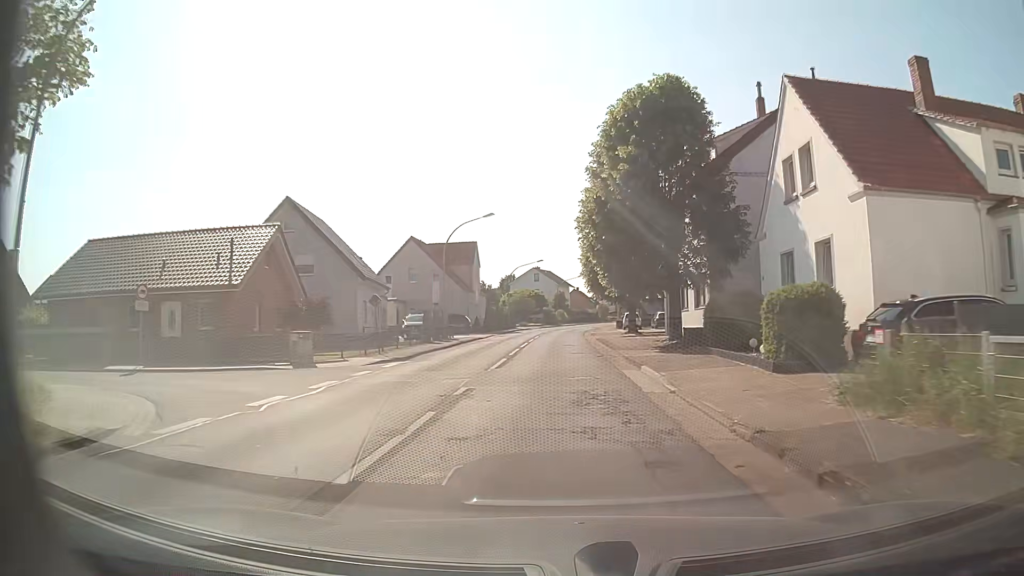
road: secondary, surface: asphalt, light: Day
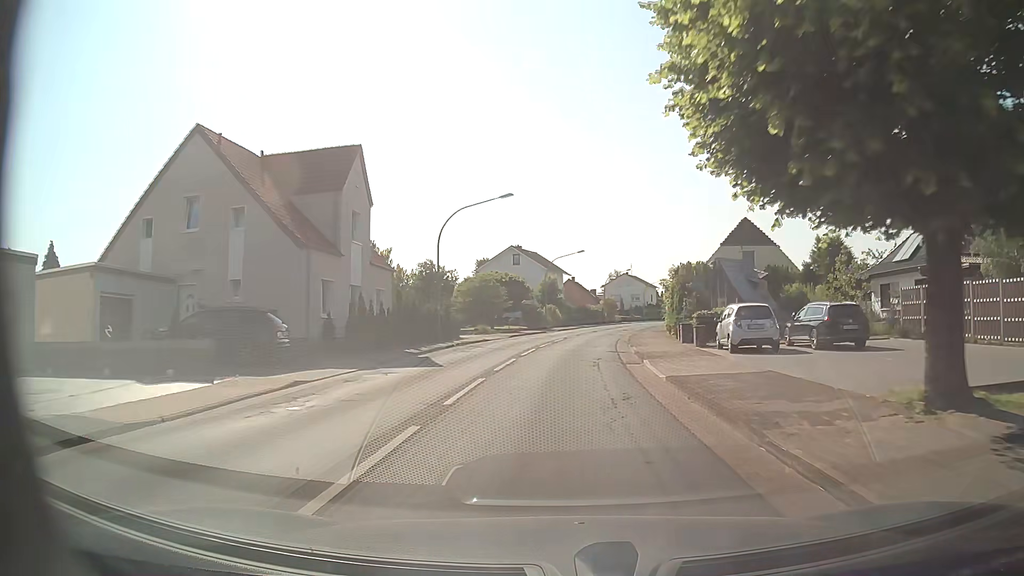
(+0.1, +39.1) m; +1°
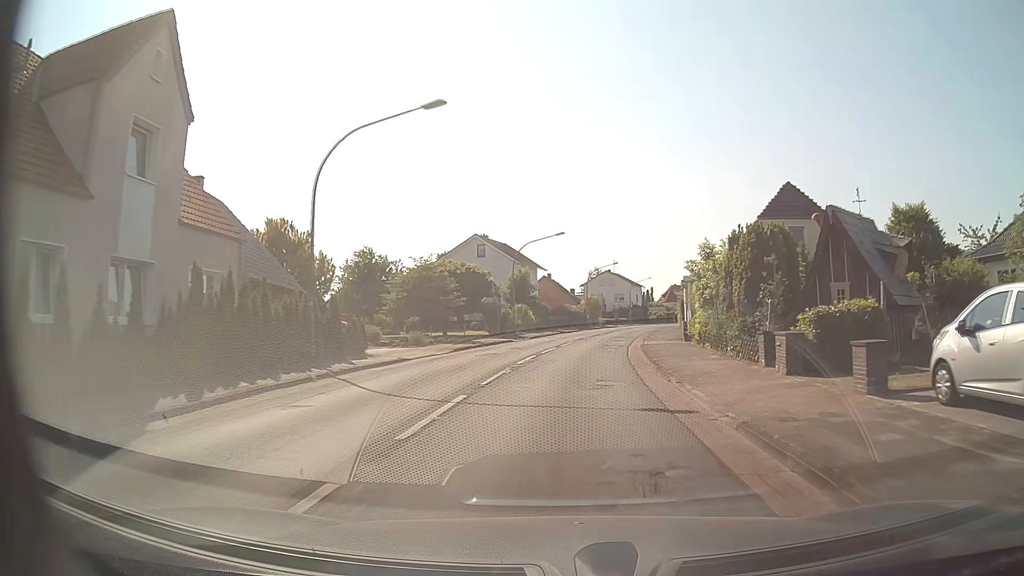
(+0.2, +15.4) m; +2°
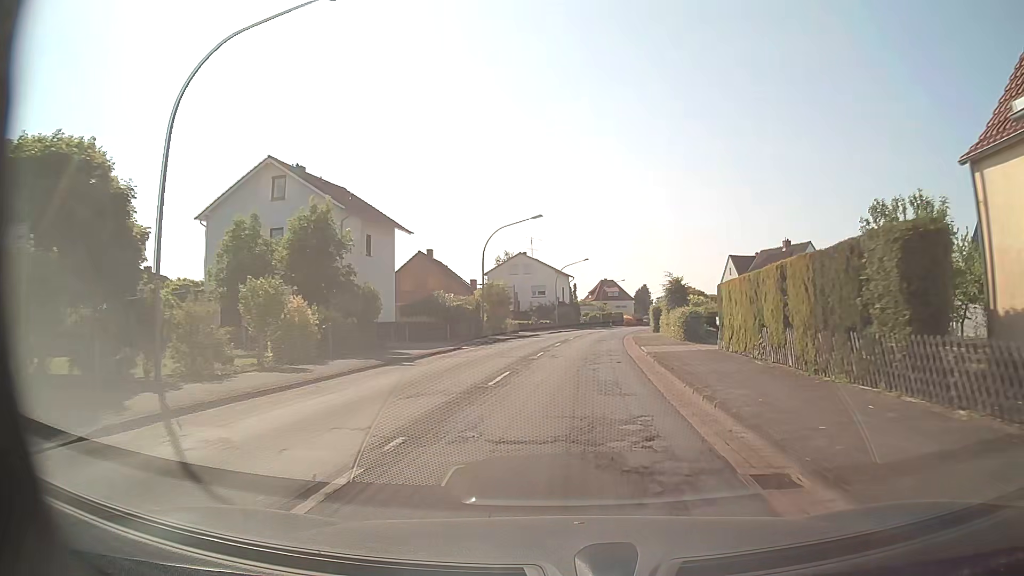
(+2.6, +37.9) m; +7°
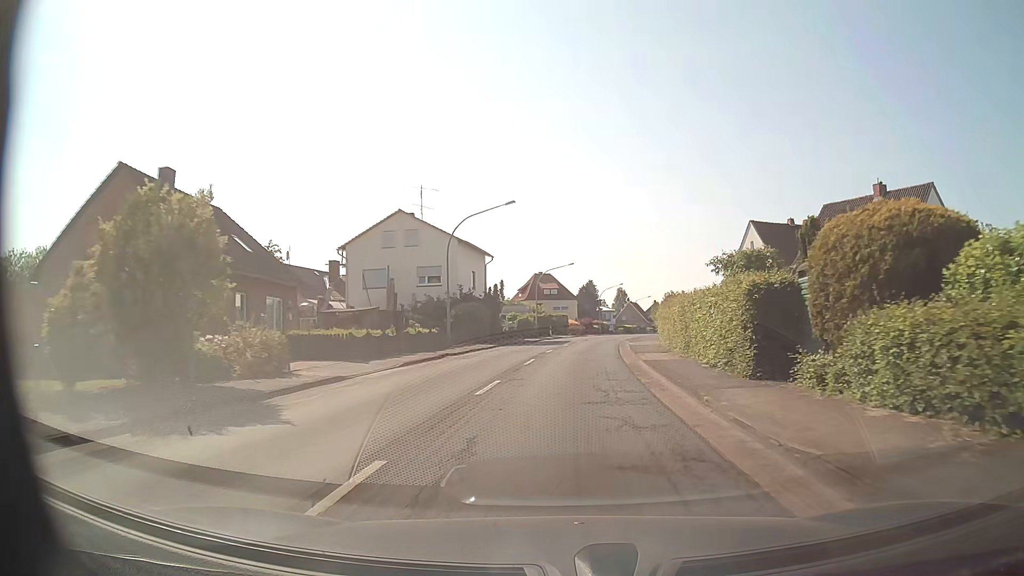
(+1.9, +37.6) m; +6°
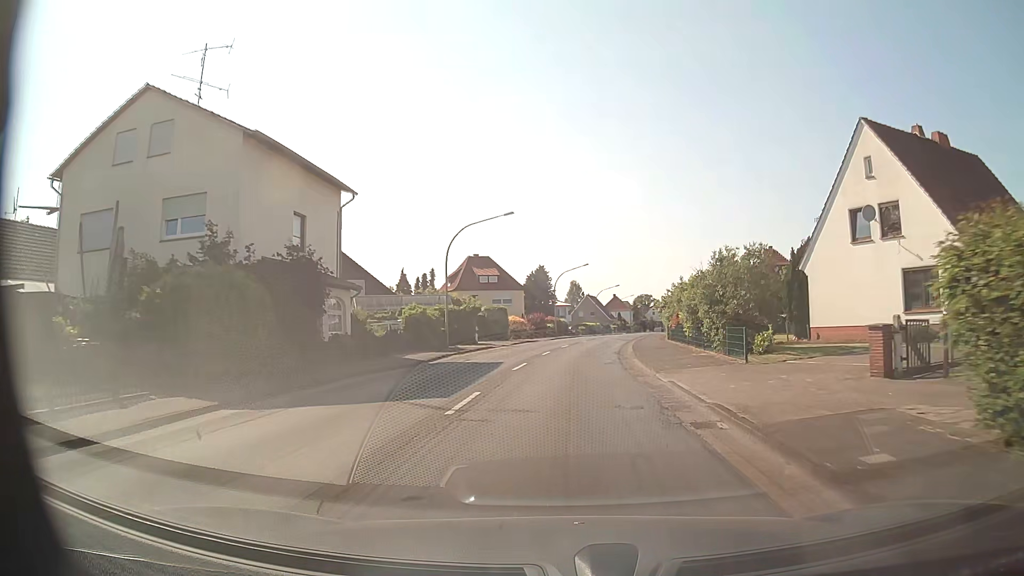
(+1.1, +29.9) m; +4°
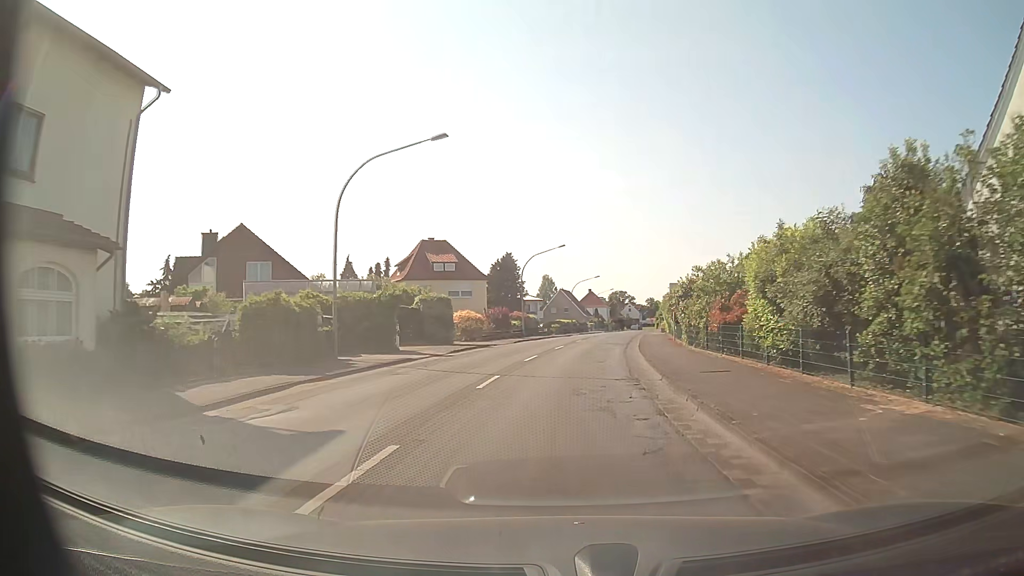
(+0.3, +15.0) m; +2°
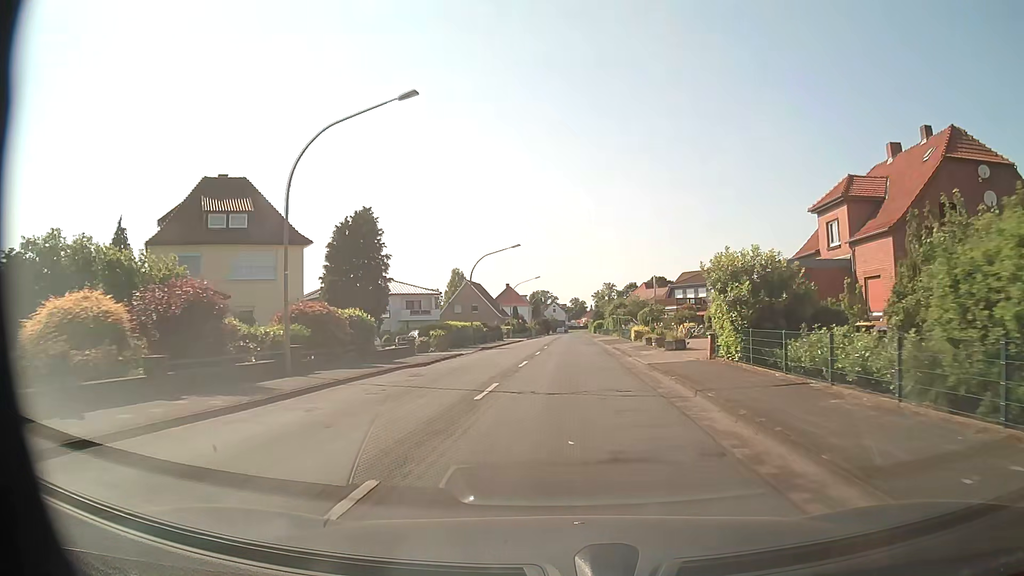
(+2.4, +37.9) m; +7°
(0, +10) (0, +20) (+1, +30) (+1, +40) (+1, +50) (+1, +60) (+1, +70) (+2, +80) (+2, +90) (+2, +100) m
